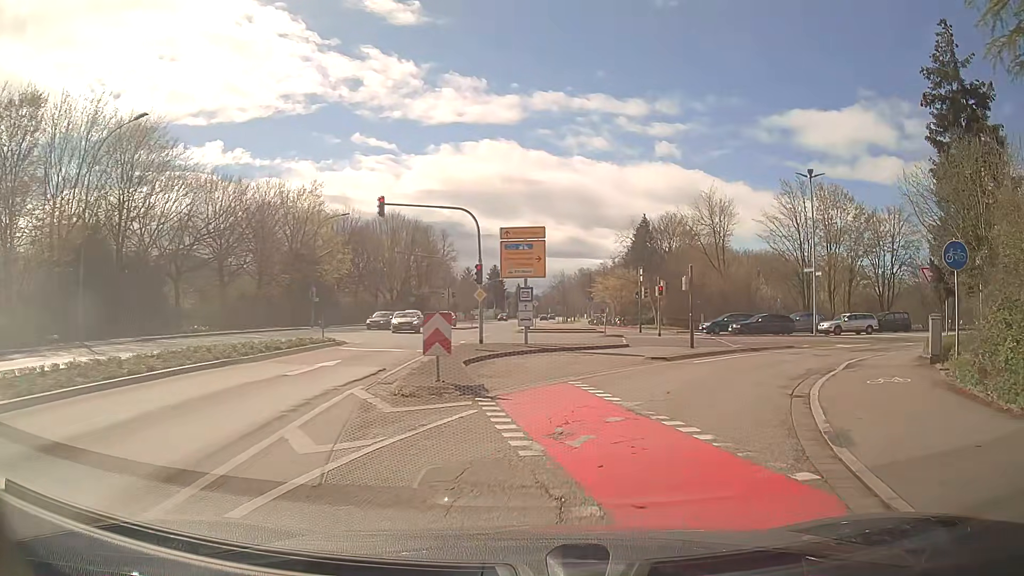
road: tertiary_link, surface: asphalt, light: Day
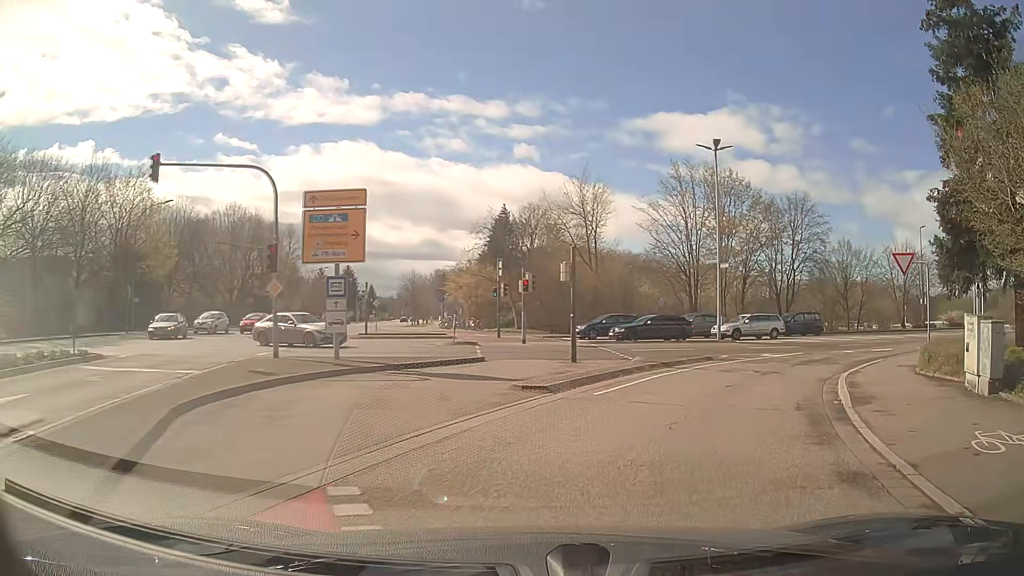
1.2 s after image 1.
(+0.9, +8.1) m; +12°
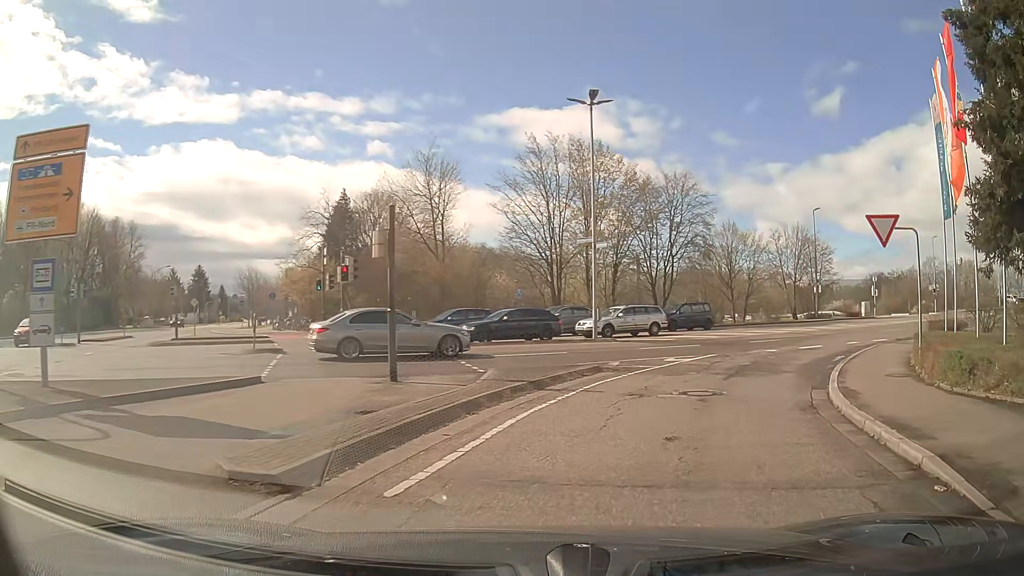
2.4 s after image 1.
(+0.8, +6.9) m; +13°
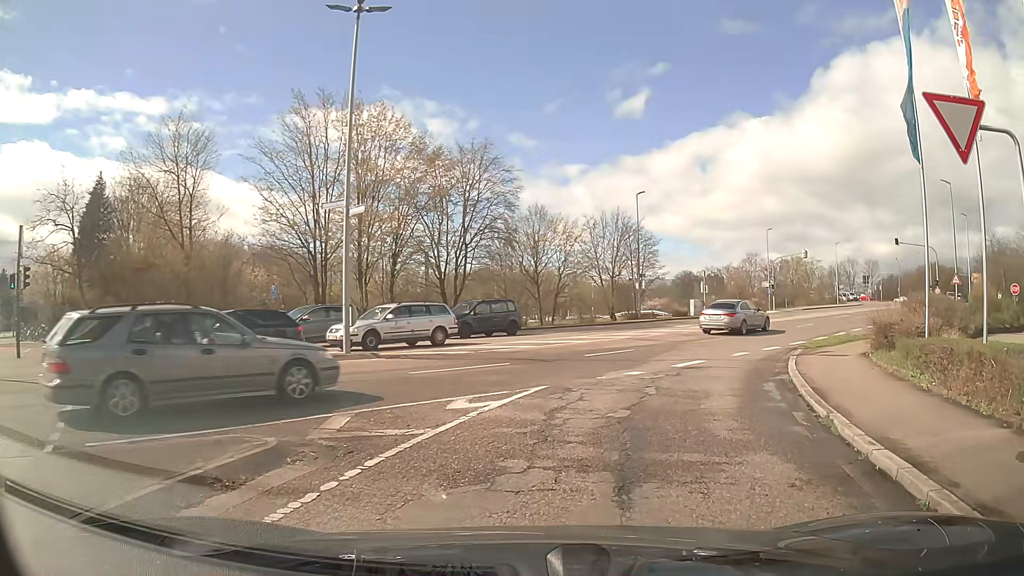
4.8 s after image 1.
(+1.4, +9.0) m; +17°
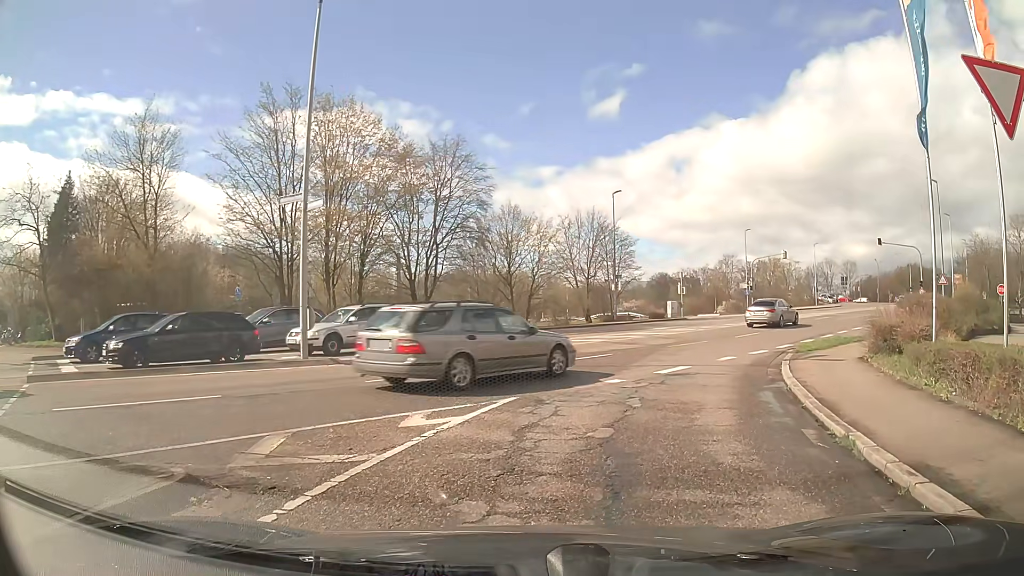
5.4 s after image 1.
(0.0, +1.2) m; +3°
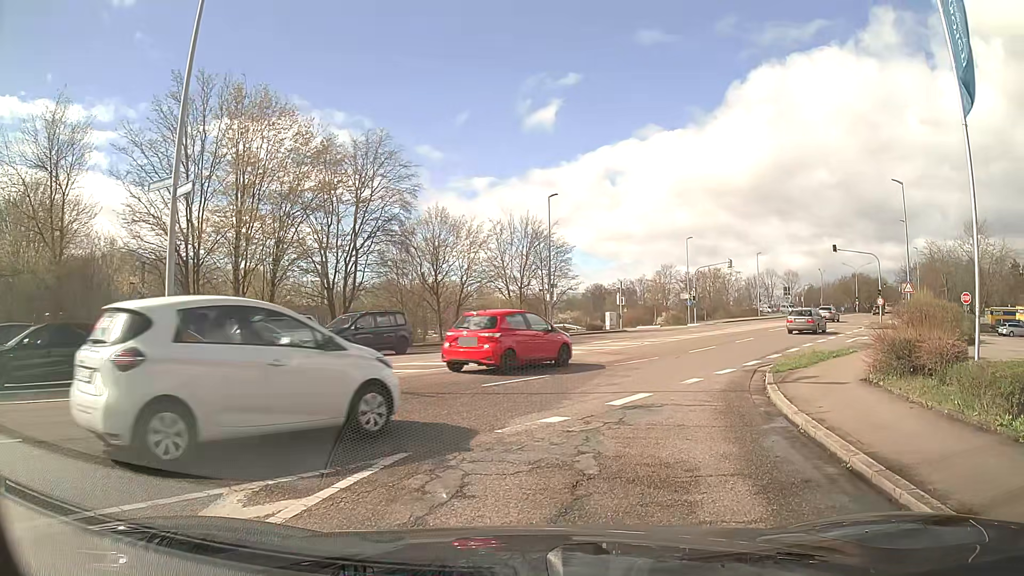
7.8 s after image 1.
(+0.2, +3.6) m; +6°
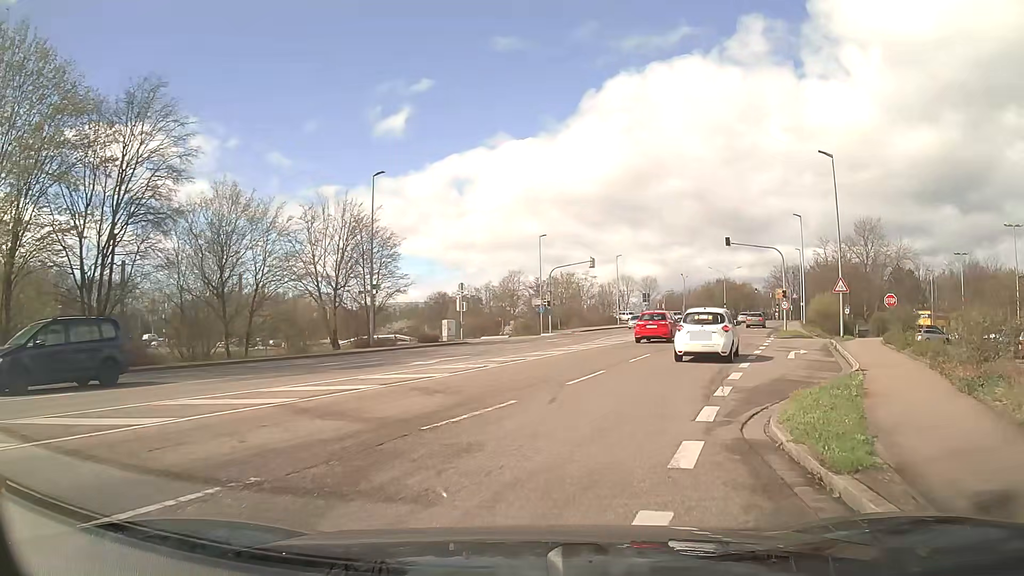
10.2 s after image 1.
(+1.2, +10.7) m; +12°
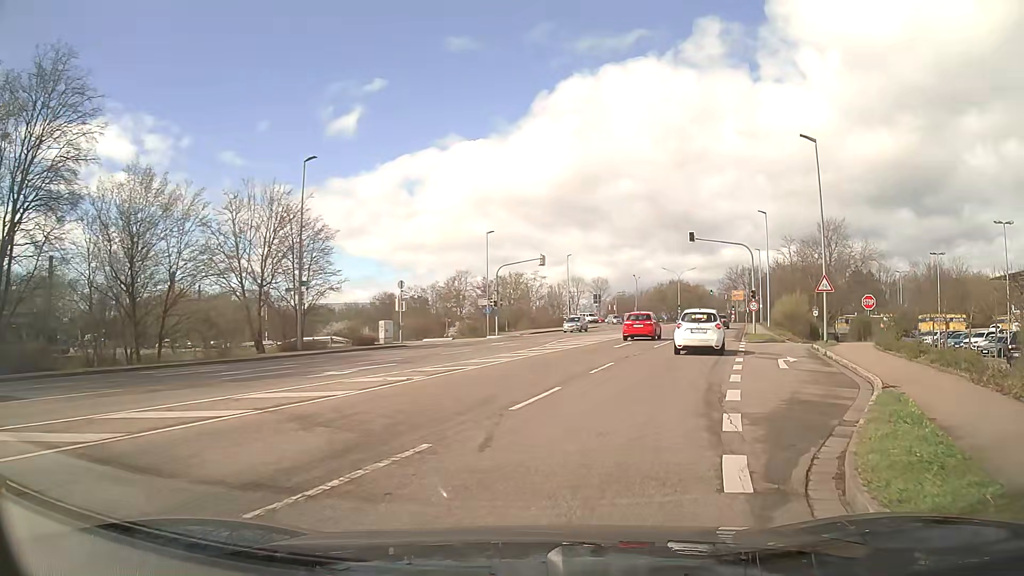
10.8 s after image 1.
(+0.1, +4.0) m; +4°
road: tertiary
(+1, +10) (+4, +20) (+6, +29) (+9, +39) (+12, +48) (+15, +58) (+18, +67) (+20, +77) (+23, +87) (+26, +96) m
